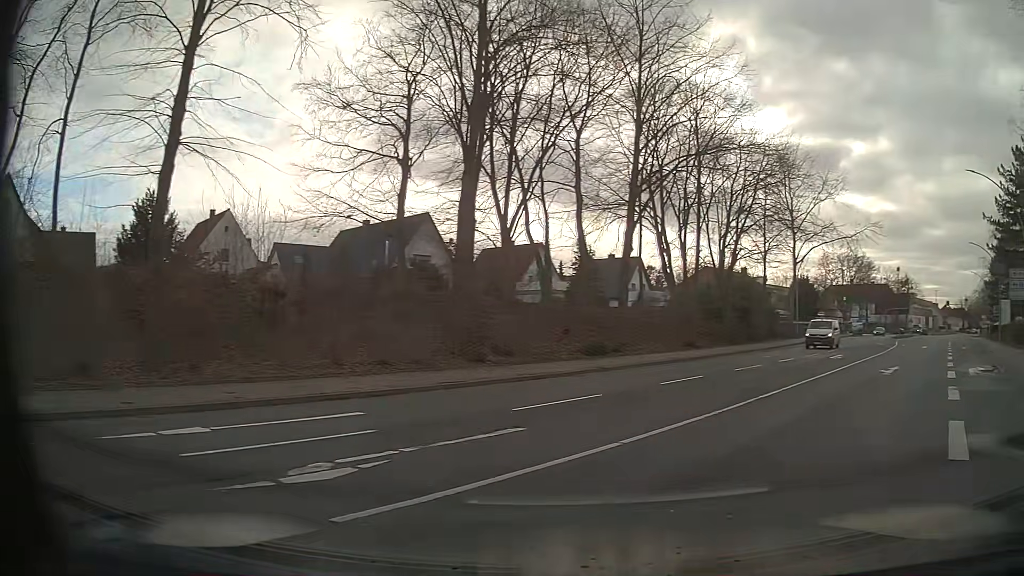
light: Day
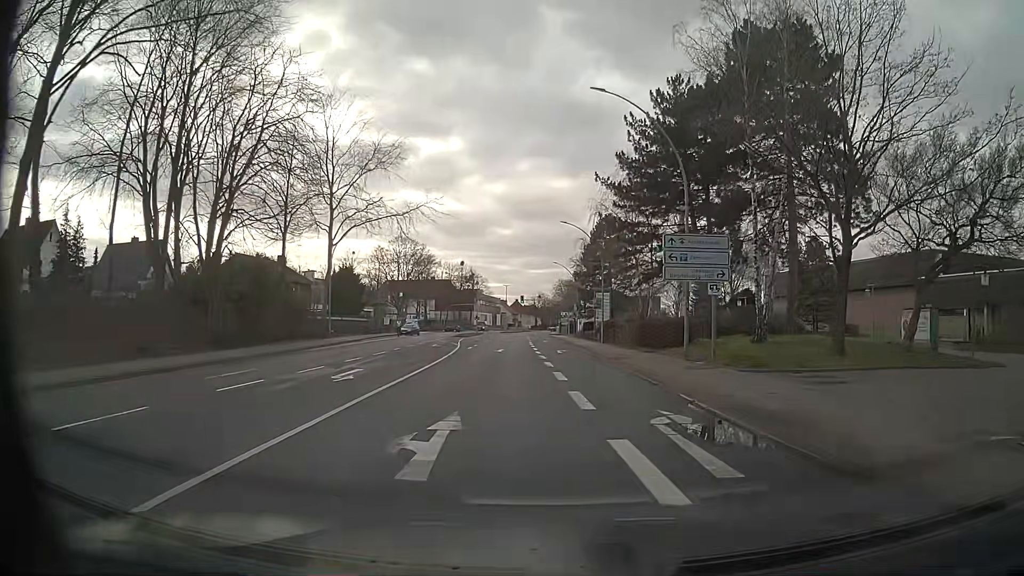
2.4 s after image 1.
(+6.3, +13.1) m; +40°
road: primary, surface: asphalt
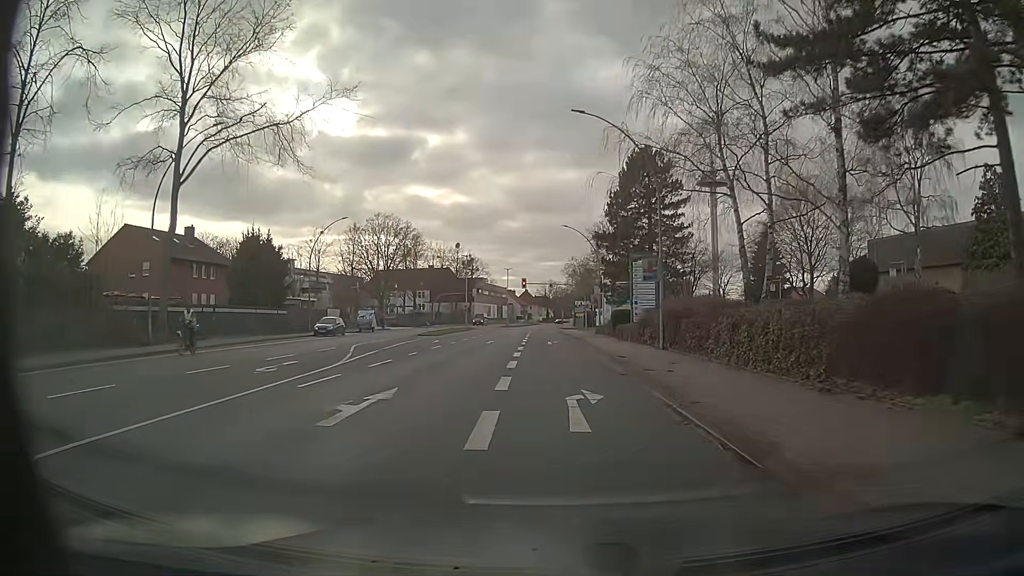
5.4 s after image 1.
(-0.4, +28.4) m; -1°
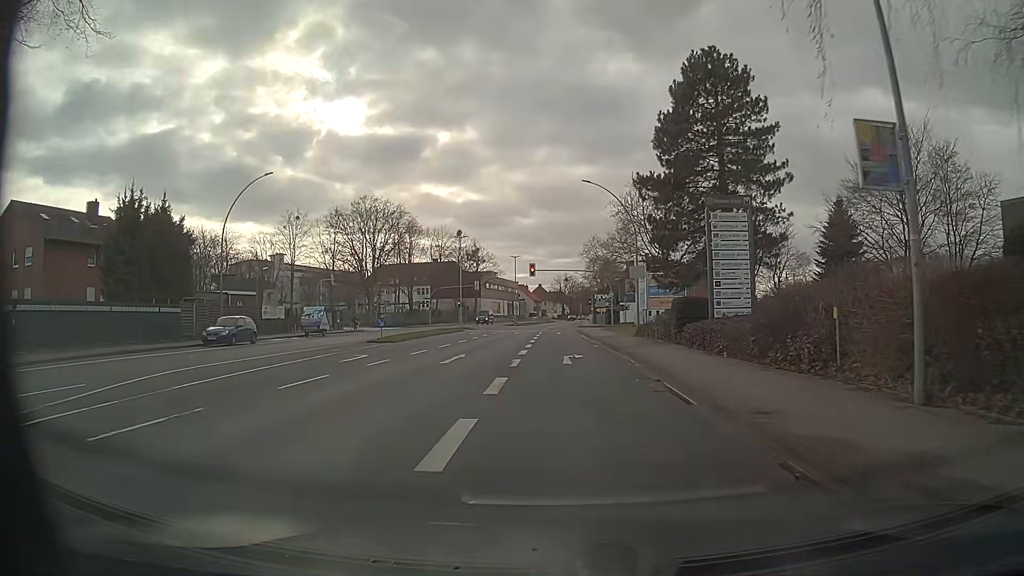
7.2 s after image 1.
(-0.6, +19.0) m; -3°
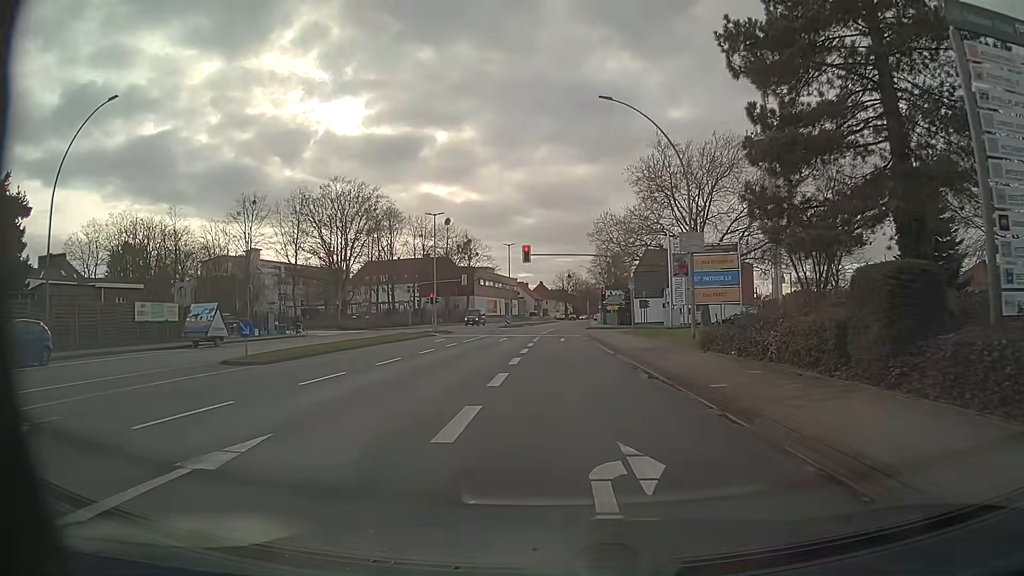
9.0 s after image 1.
(+0.2, +16.8) m; +1°
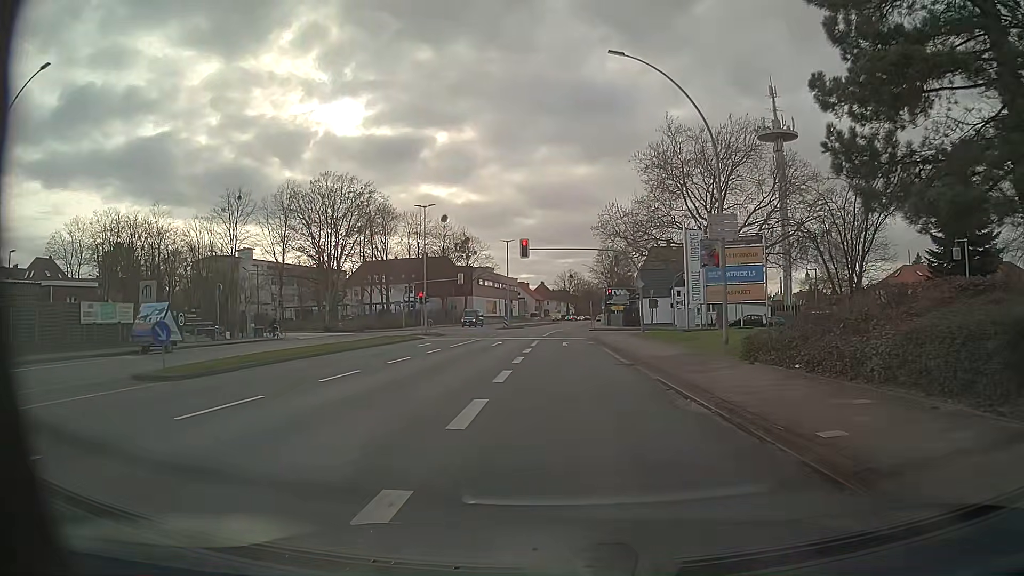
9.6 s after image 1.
(0.0, +4.9) m; 0°
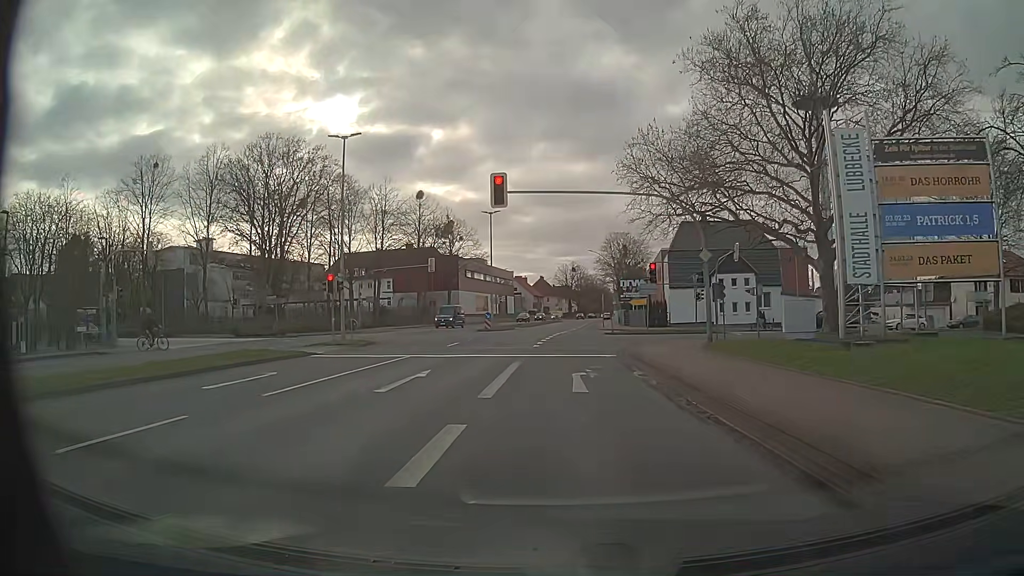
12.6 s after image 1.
(+0.1, +20.7) m; 0°
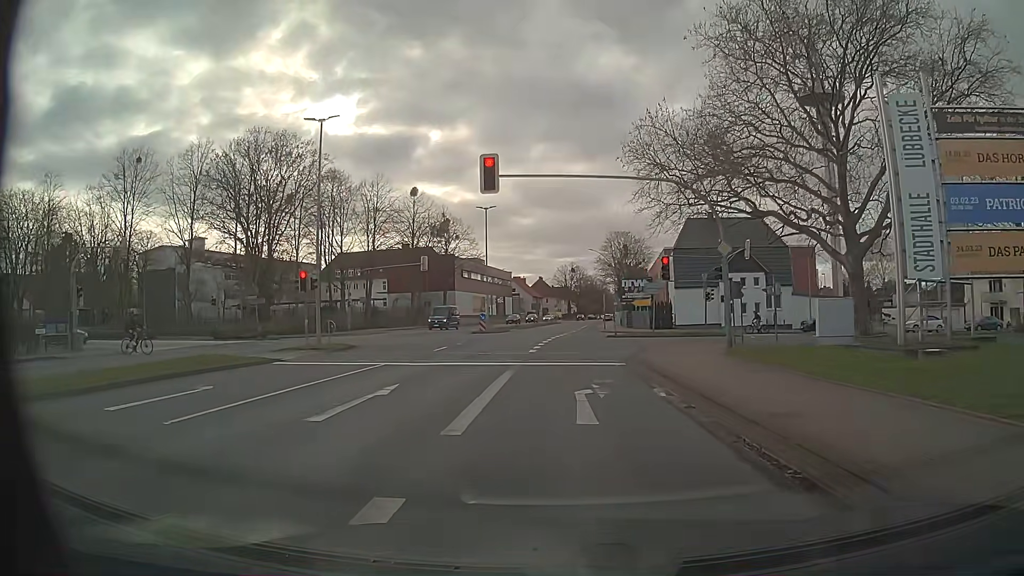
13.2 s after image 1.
(0.0, +3.2) m; 0°
